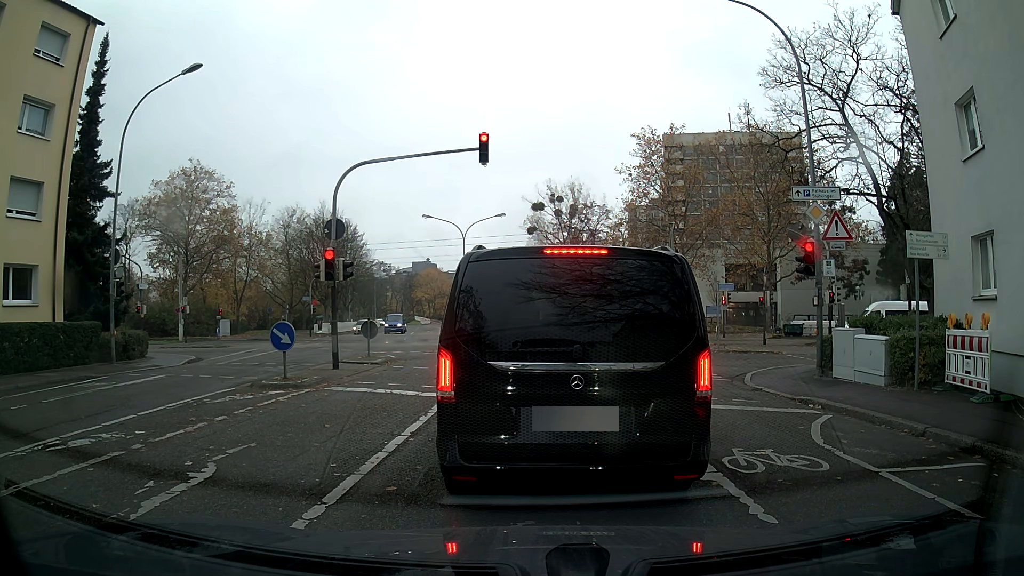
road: residential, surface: asphalt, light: Day
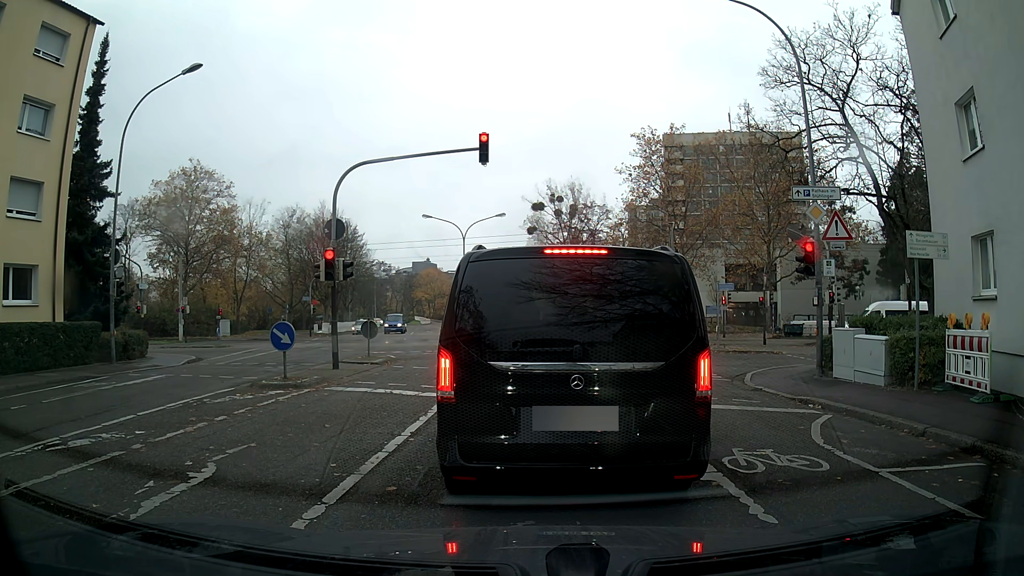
(0.0, 0.0) m; 0°
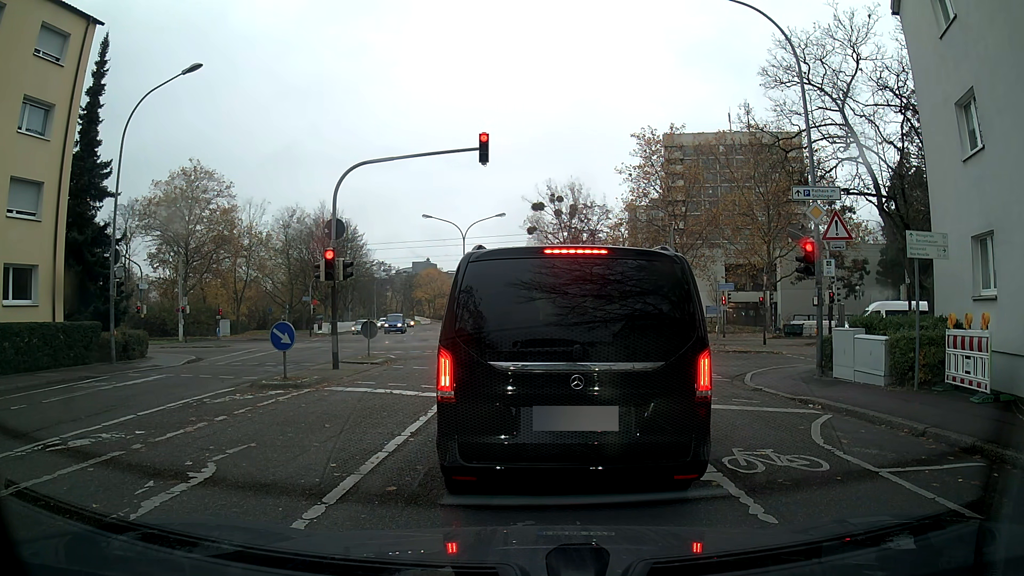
(0.0, 0.0) m; 0°
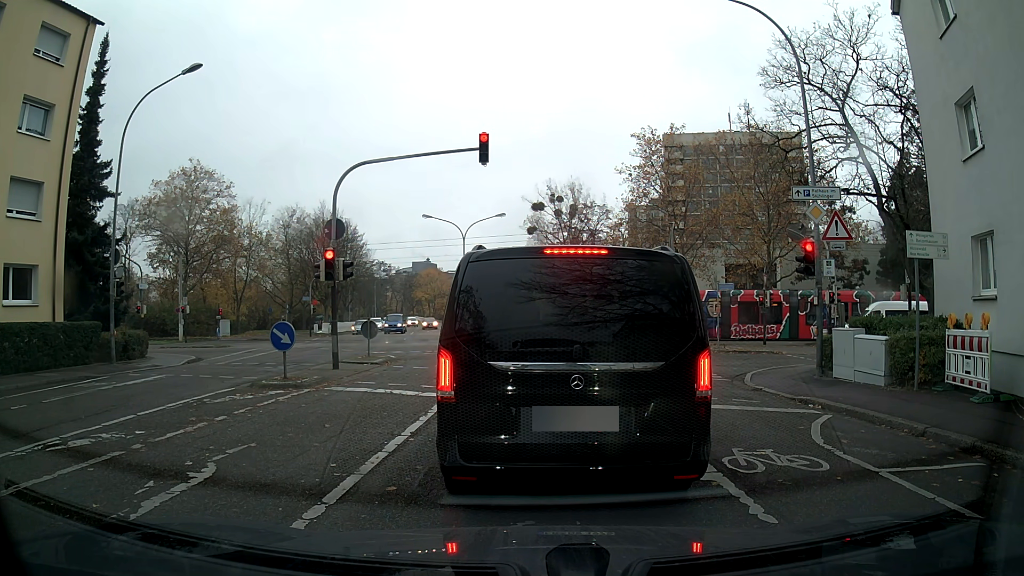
(0.0, 0.0) m; 0°
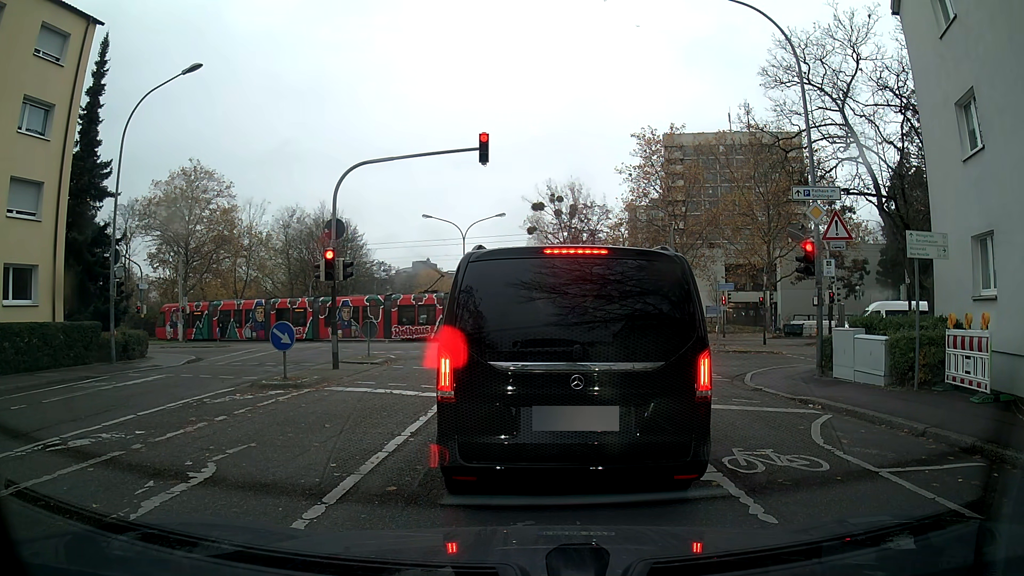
(0.0, 0.0) m; 0°
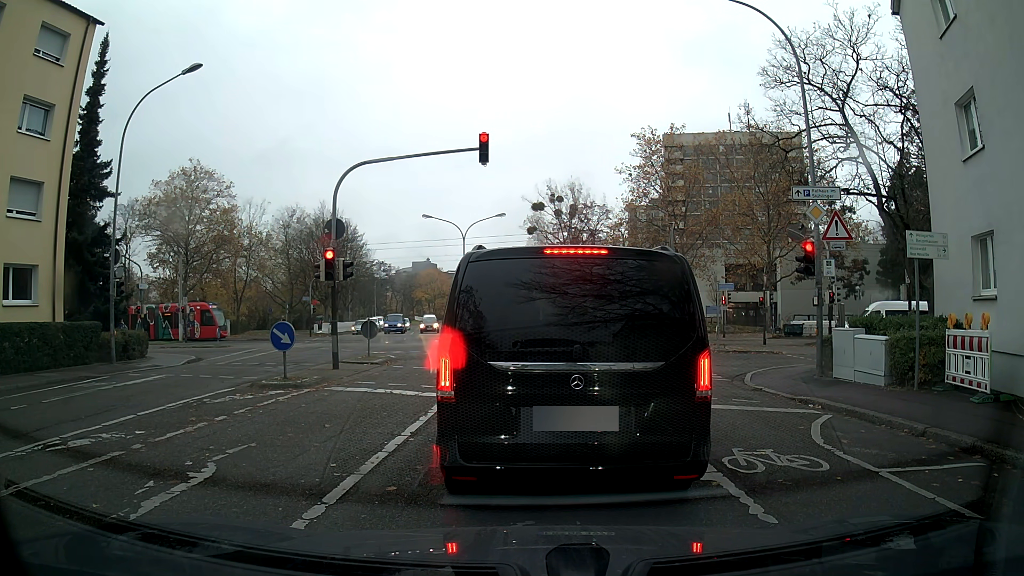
(0.0, 0.0) m; 0°
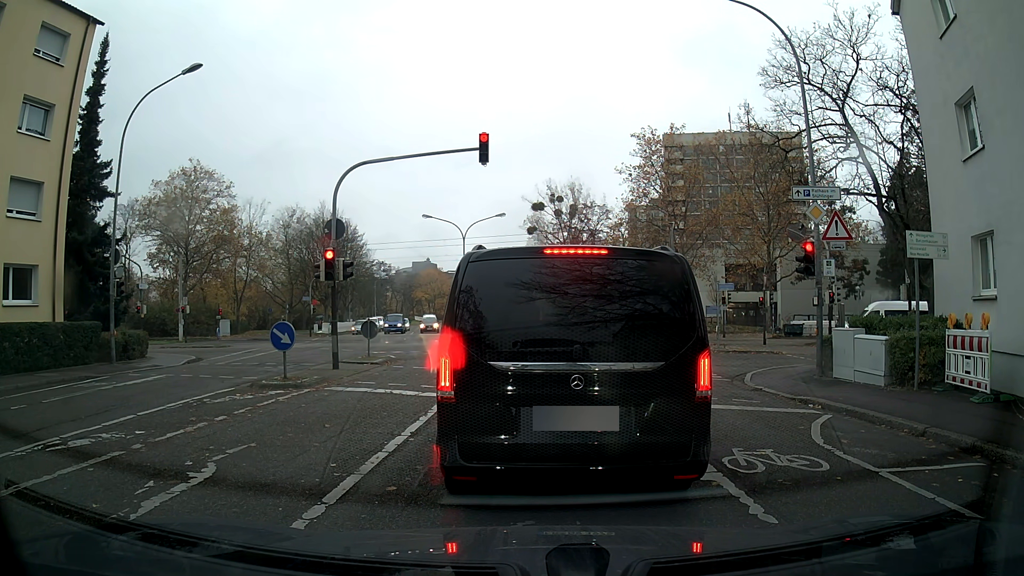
(0.0, 0.0) m; 0°
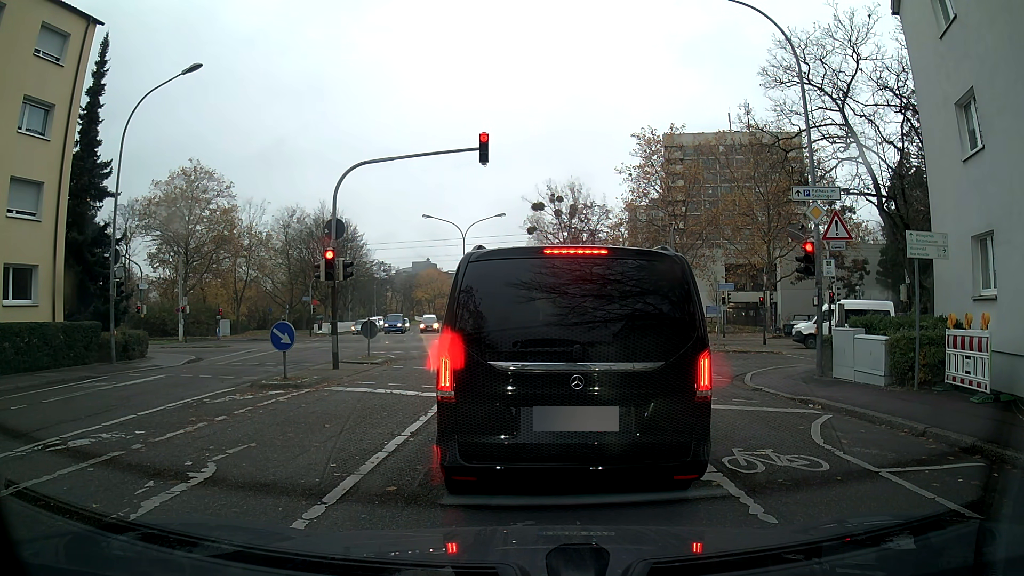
(0.0, 0.0) m; 0°
(0, +10) (+1, +20) (+1, +30) (+1, +40) (0, +50) (-1, +60) (-3, +70) (-4, +80) (-7, +89) (-9, +99) m
